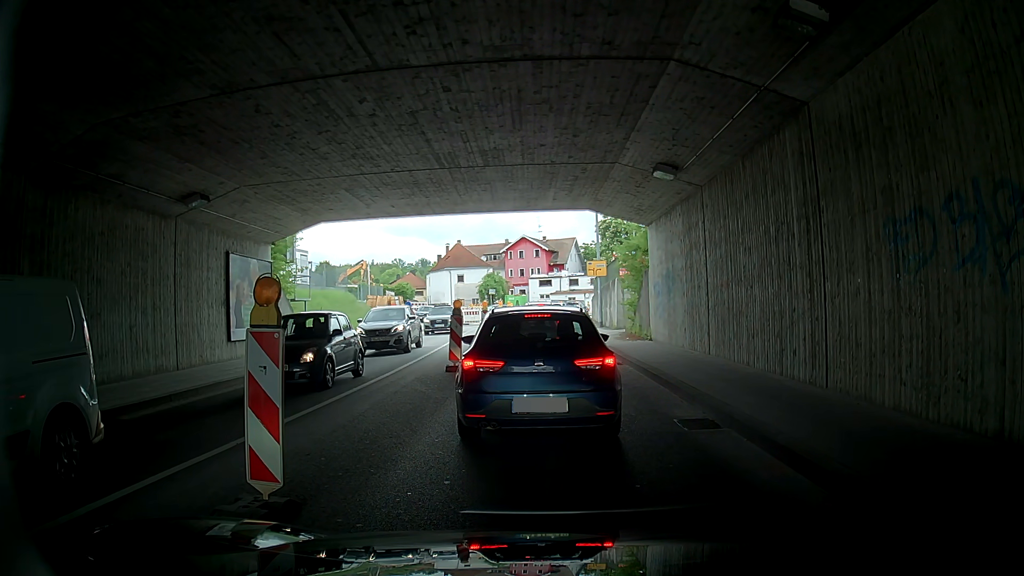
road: tertiary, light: Day
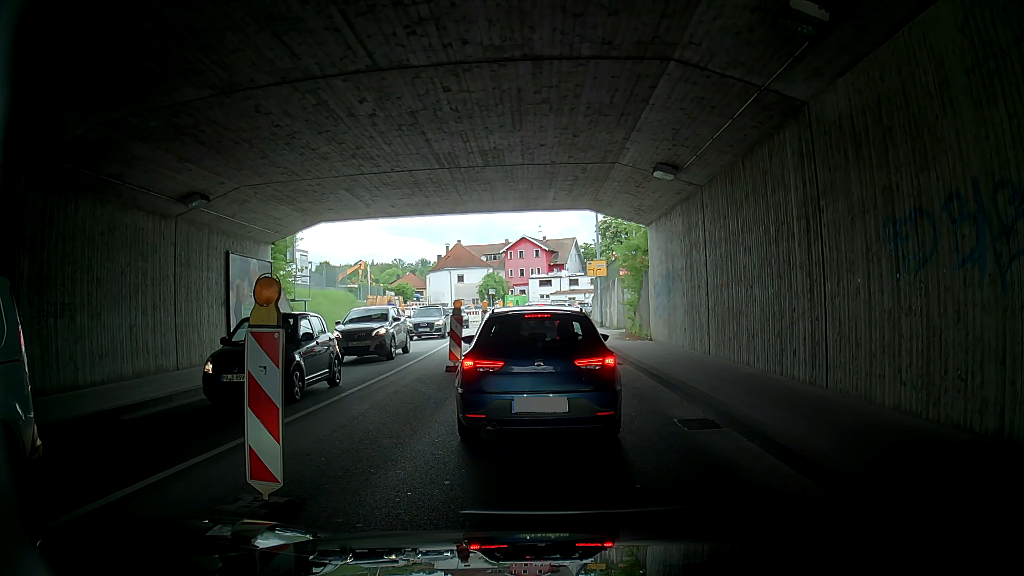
(0.0, 0.0) m; 0°
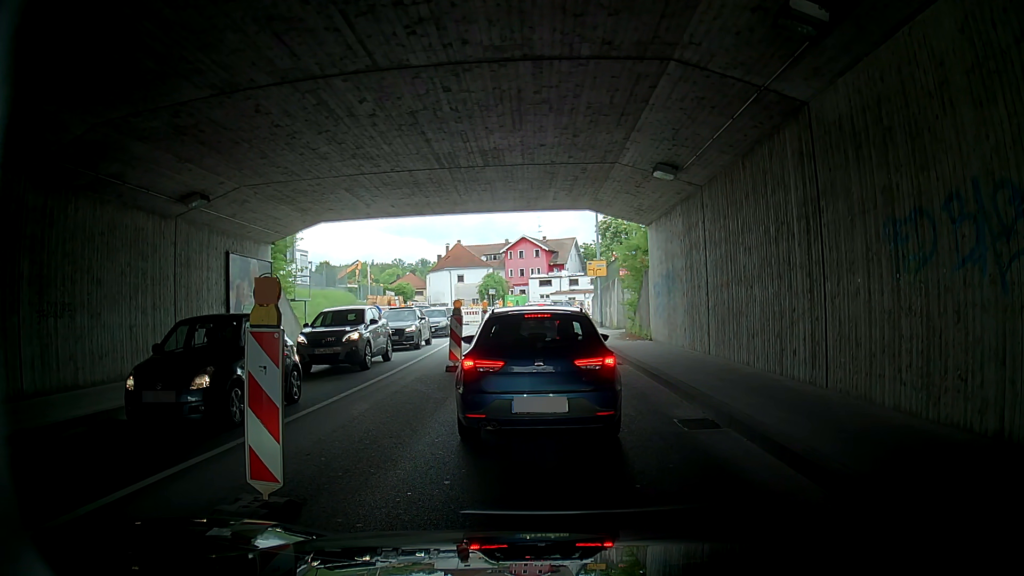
(0.0, 0.0) m; 0°
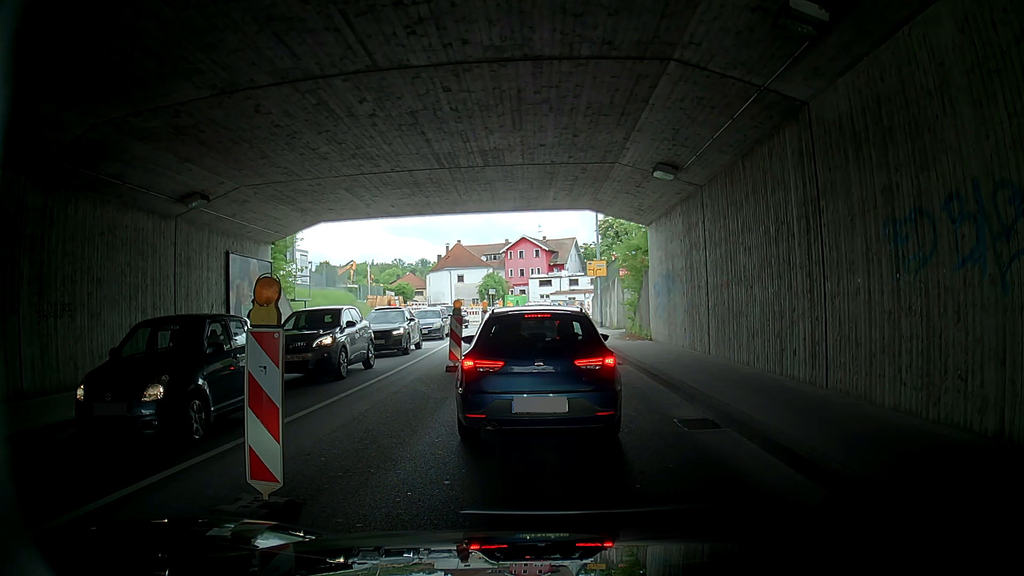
(0.0, 0.0) m; 0°
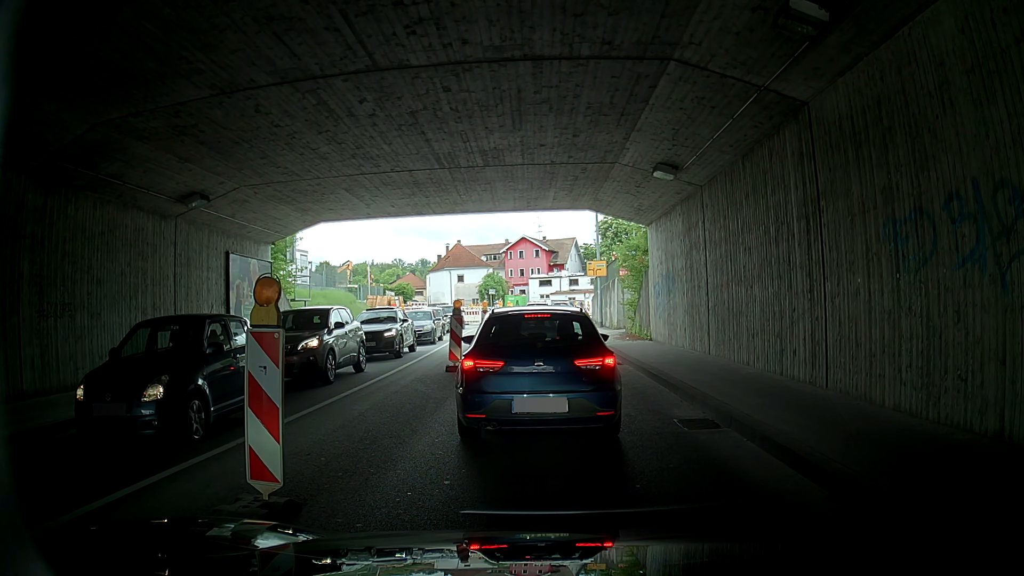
(0.0, 0.0) m; 0°
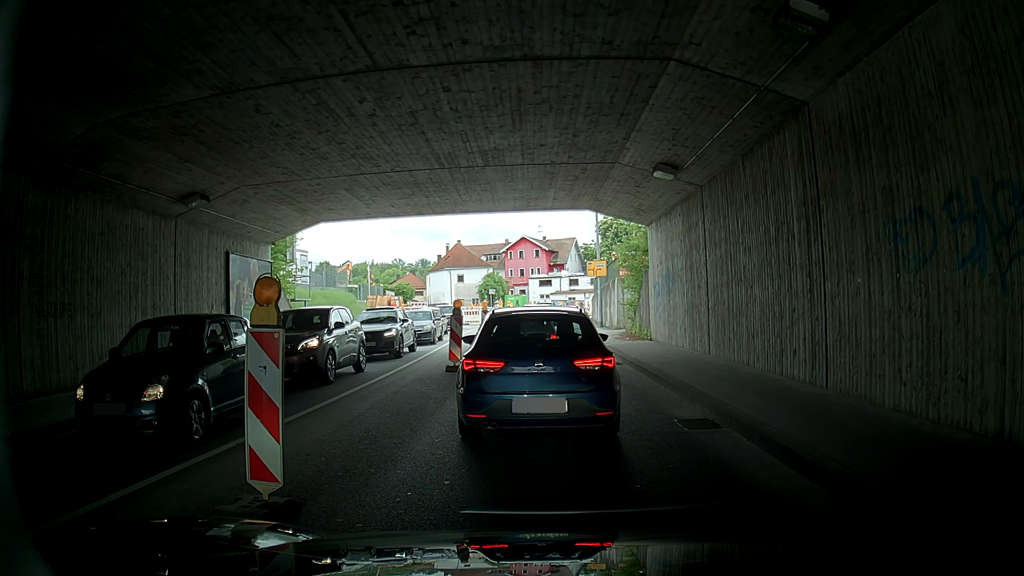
(0.0, 0.0) m; 0°
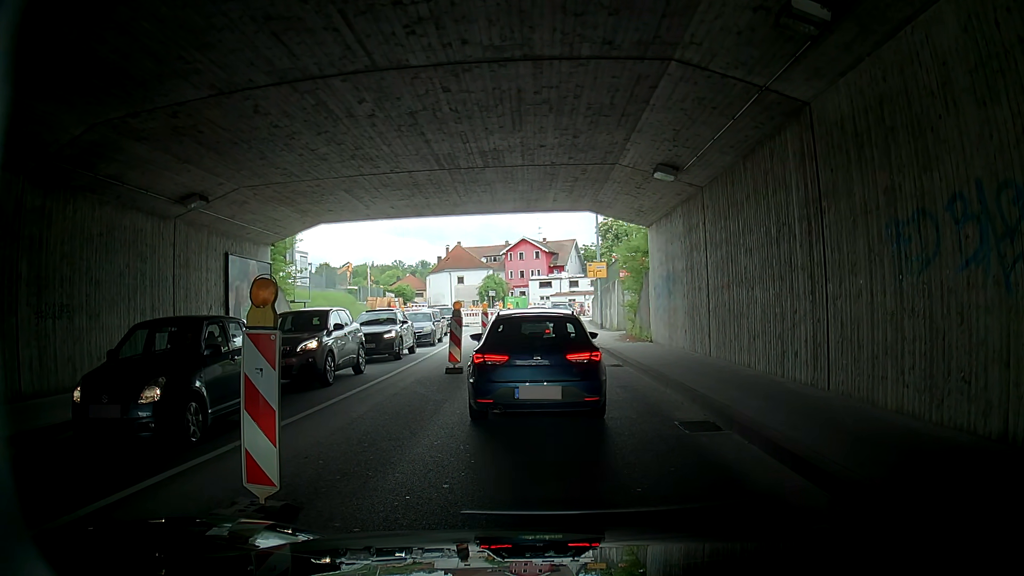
(0.0, 0.0) m; 0°
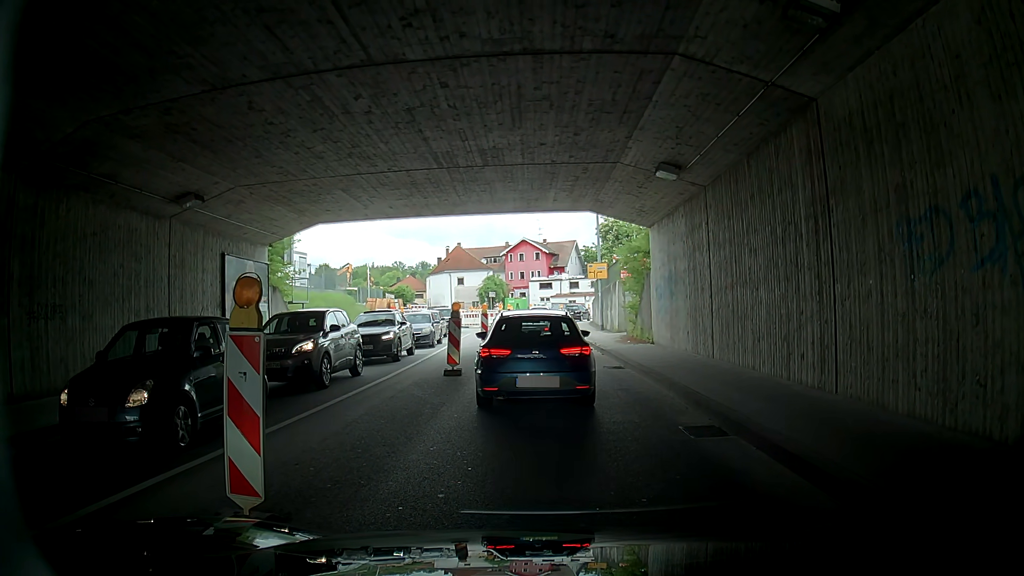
(0.0, +0.3) m; 0°
